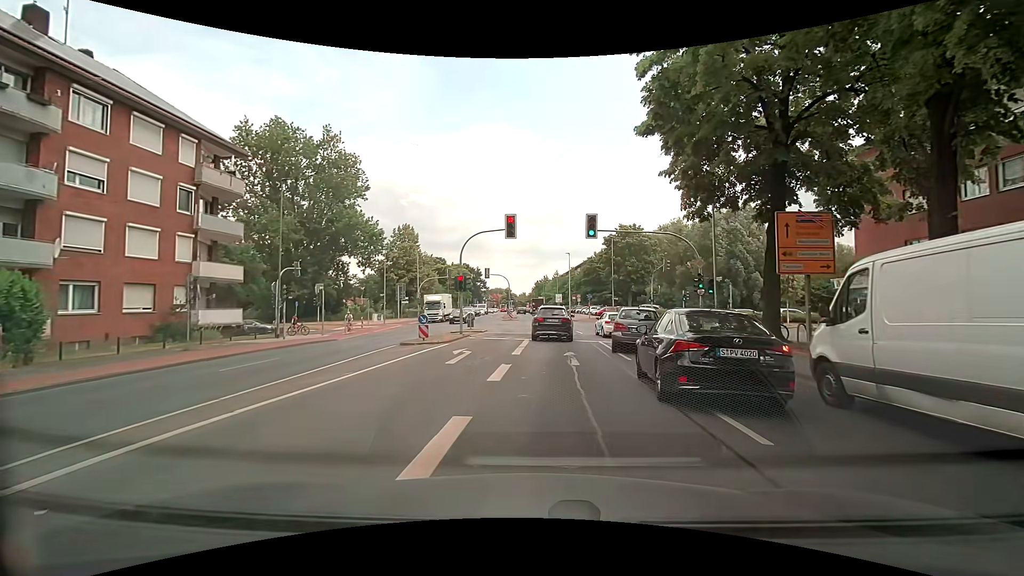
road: secondary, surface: asphalt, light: Day
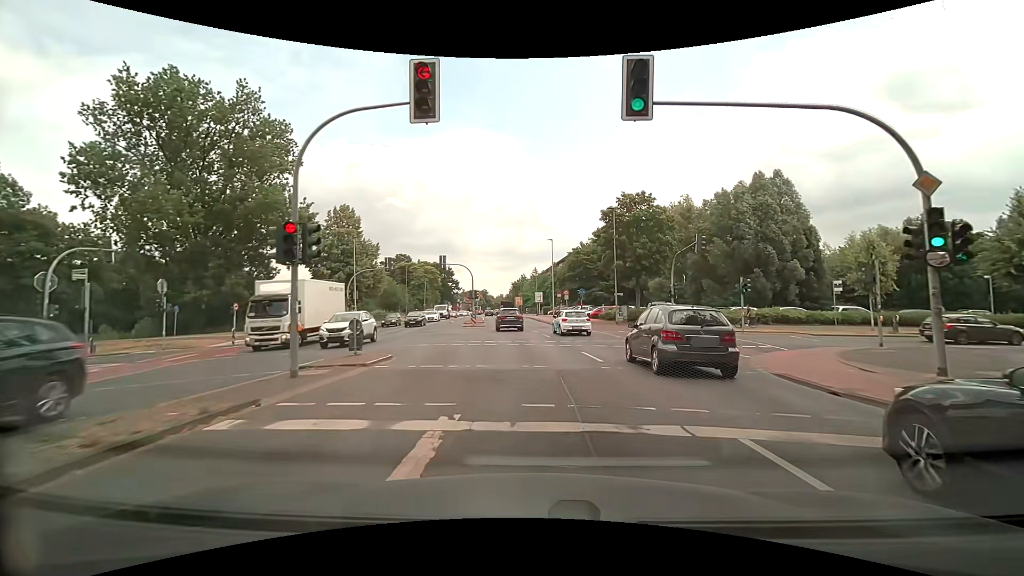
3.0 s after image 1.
(+0.5, +18.2) m; +2°
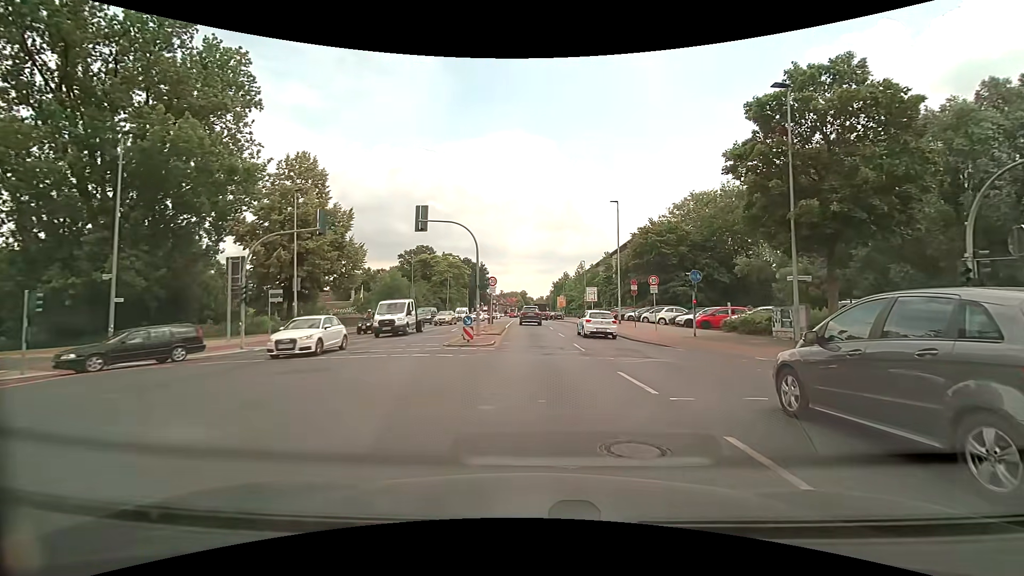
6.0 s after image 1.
(-0.9, +24.0) m; -5°
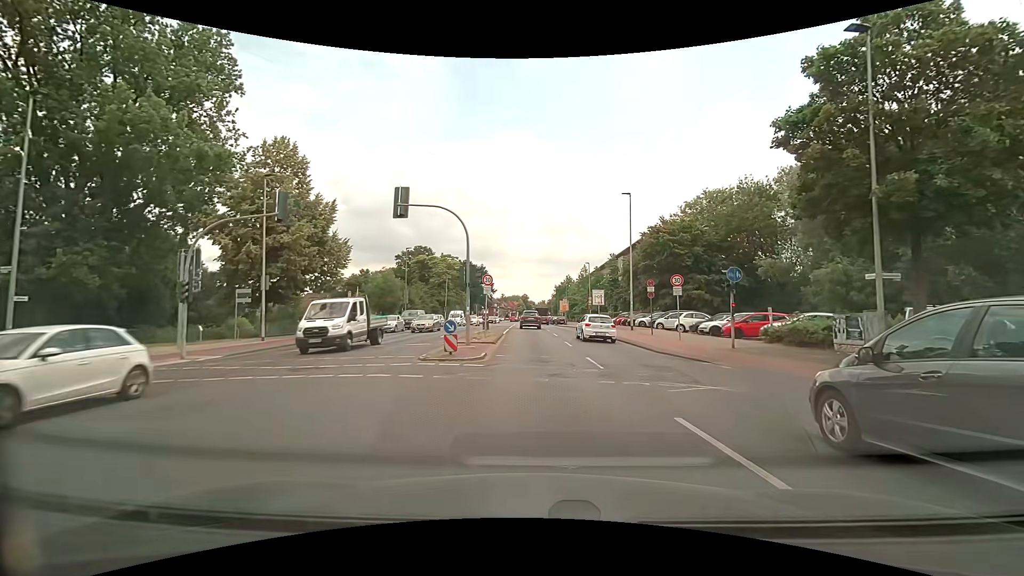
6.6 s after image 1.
(0.0, +4.5) m; -1°
(0, +10) (0, +20) (0, +30) (0, +40) (-1, +50) (-1, +60) (-1, +70) (-1, +80) (-1, +90) (-2, +100) m
